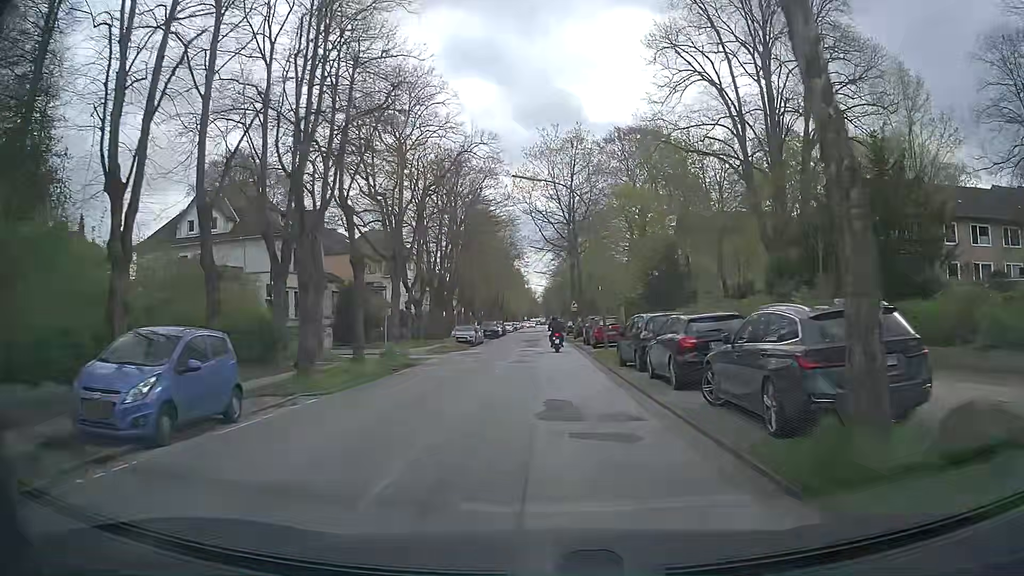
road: tertiary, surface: asphalt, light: Day
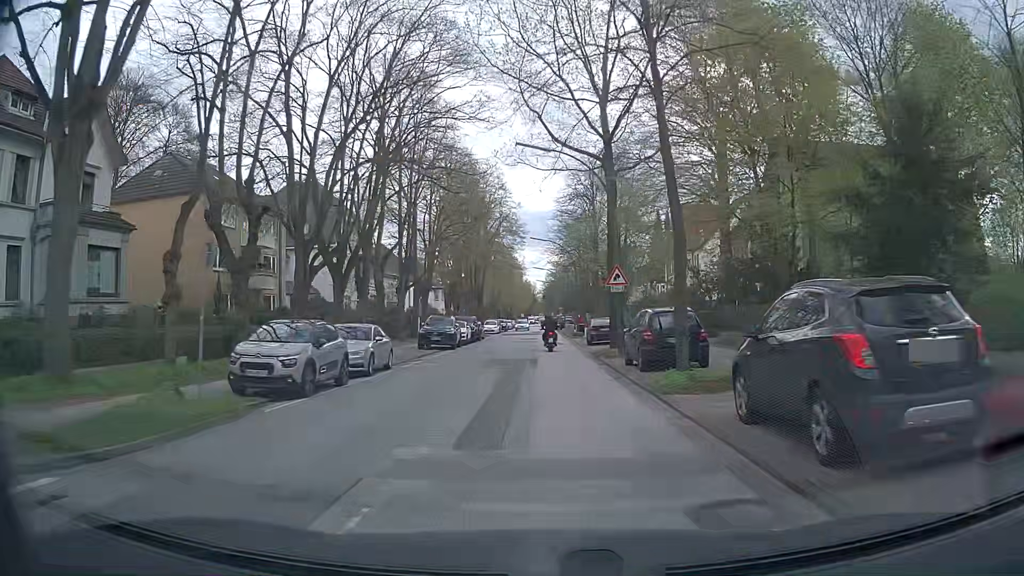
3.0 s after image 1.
(+0.3, +32.9) m; 0°
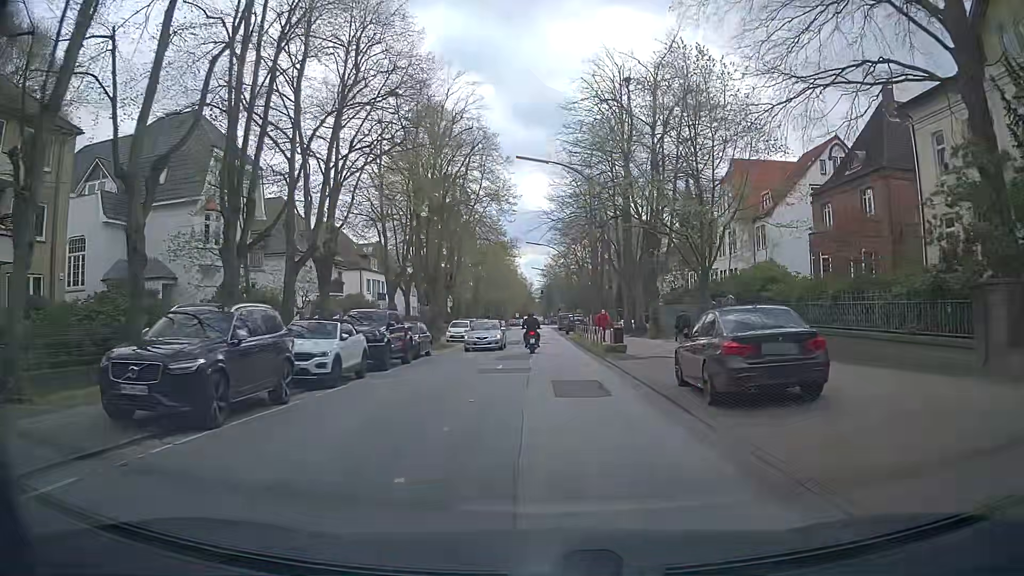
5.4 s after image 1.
(+0.1, +26.4) m; 0°
